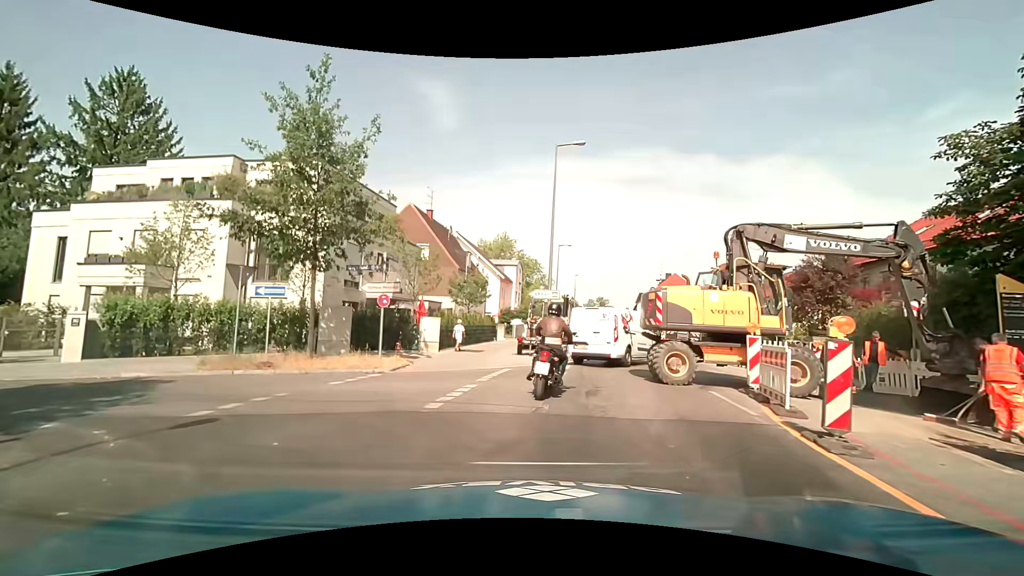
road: tertiary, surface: asphalt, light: Day
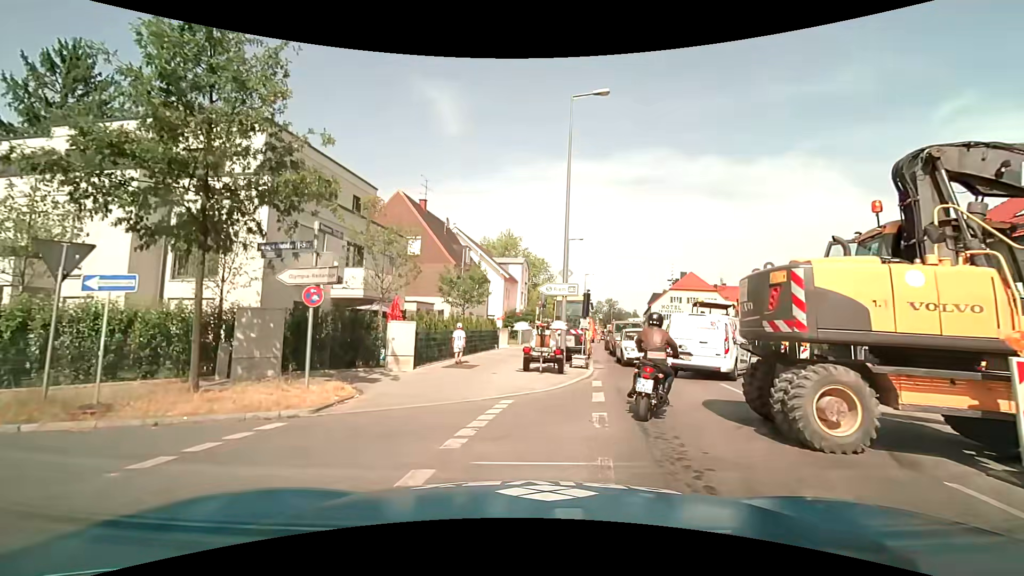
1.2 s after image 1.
(0.0, +5.8) m; 0°
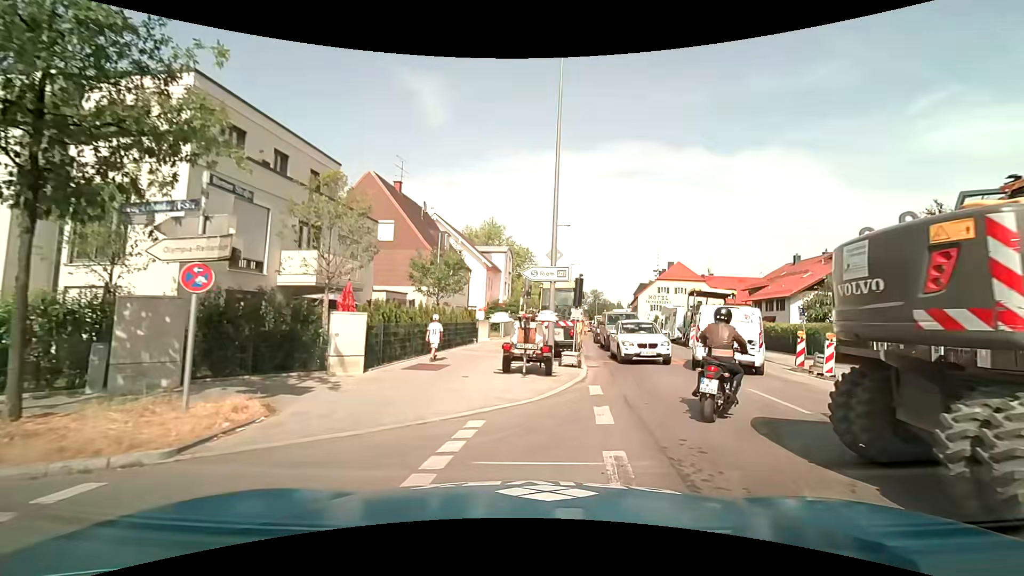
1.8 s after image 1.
(0.0, +3.0) m; +1°
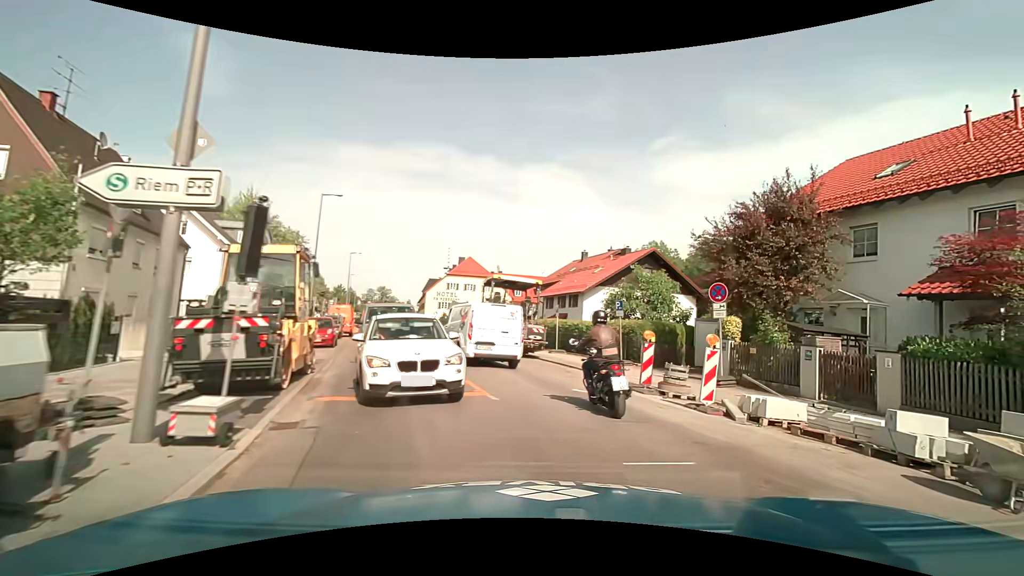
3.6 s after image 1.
(+1.5, +9.1) m; +24°
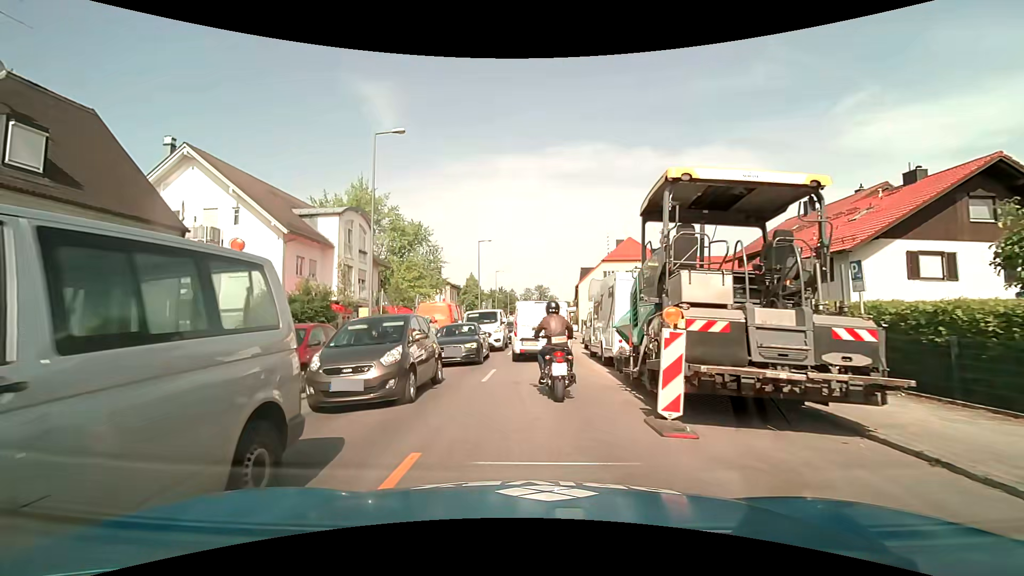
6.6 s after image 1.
(-0.6, +16.1) m; -19°
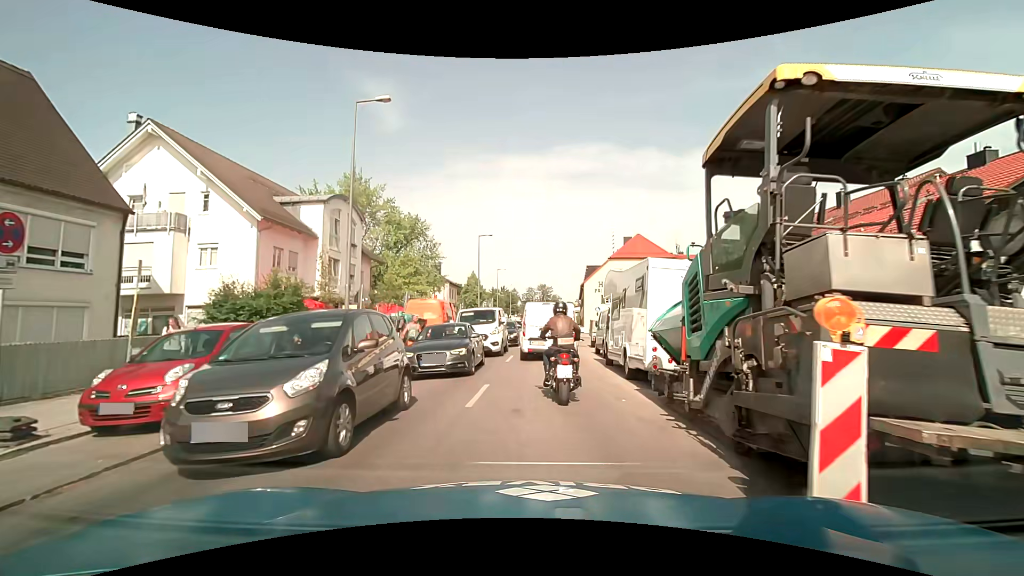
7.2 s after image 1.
(0.0, +3.3) m; -1°
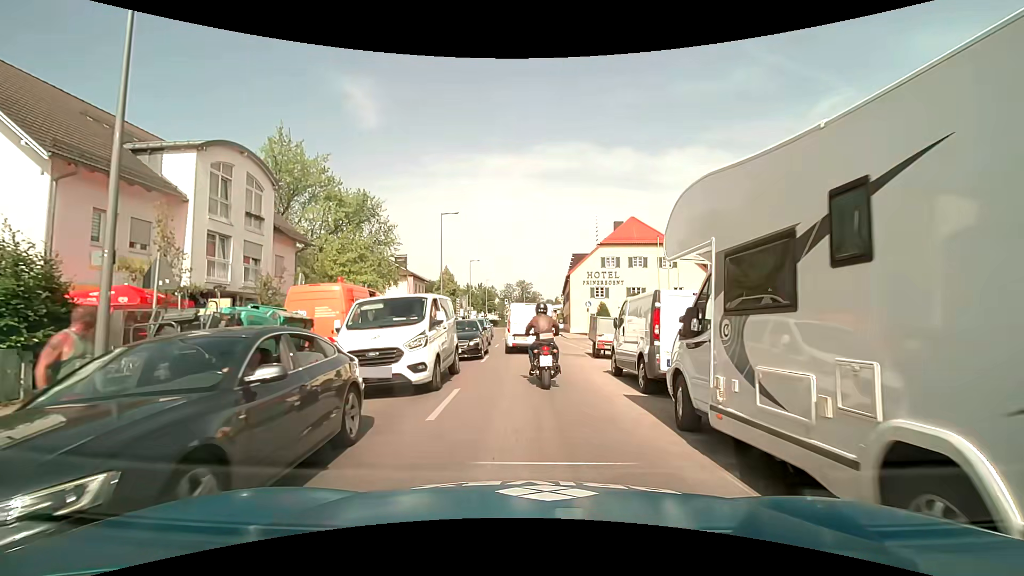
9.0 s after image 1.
(+0.3, +10.0) m; +2°
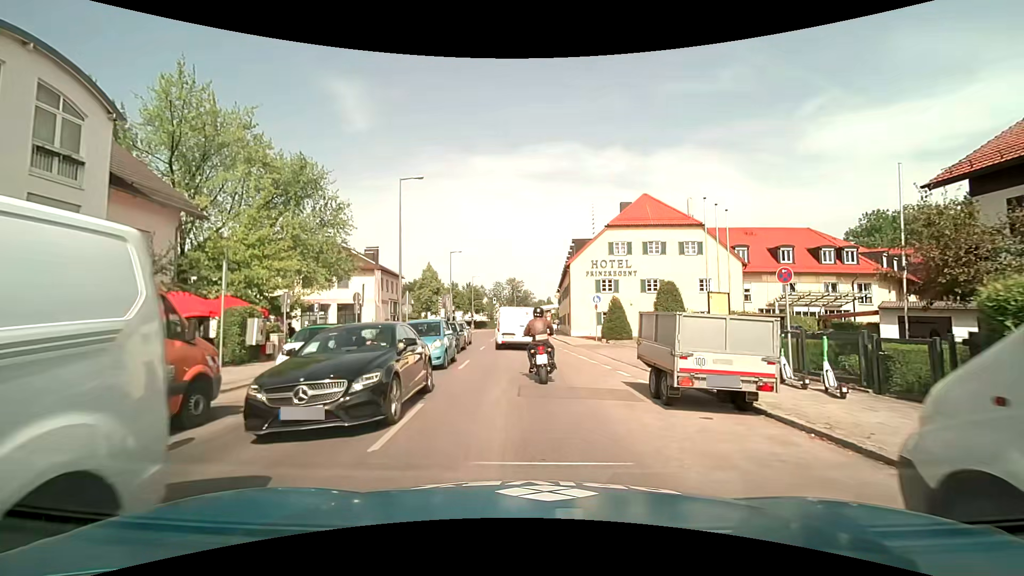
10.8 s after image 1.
(+0.2, +10.7) m; +3°
(0, +10) (-1, +20) (-1, +30) (-2, +40) (-2, +50) (-3, +60) (-3, +70) (-3, +80) (-3, +90) (-2, +100) m
